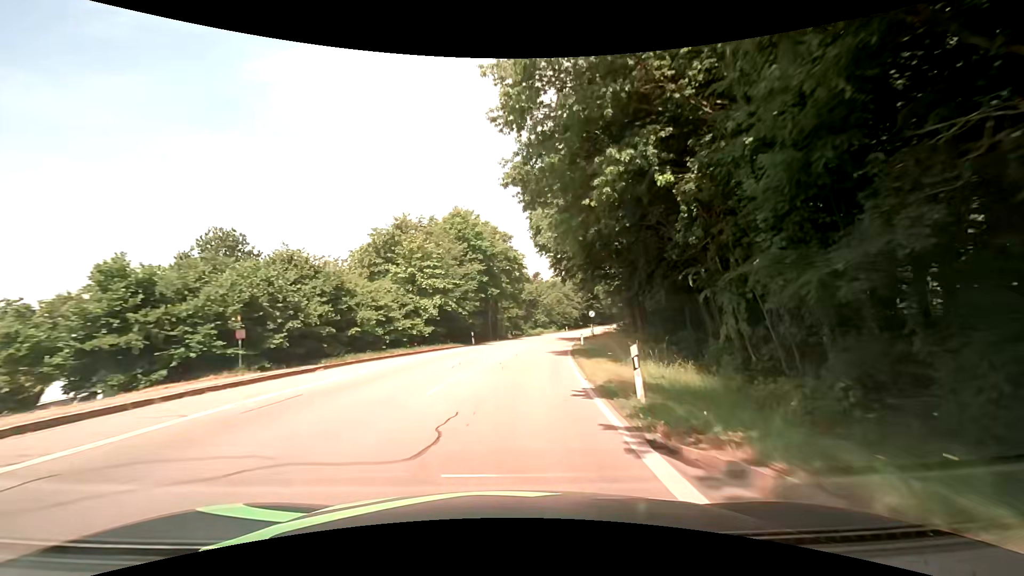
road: secondary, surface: asphalt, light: Day
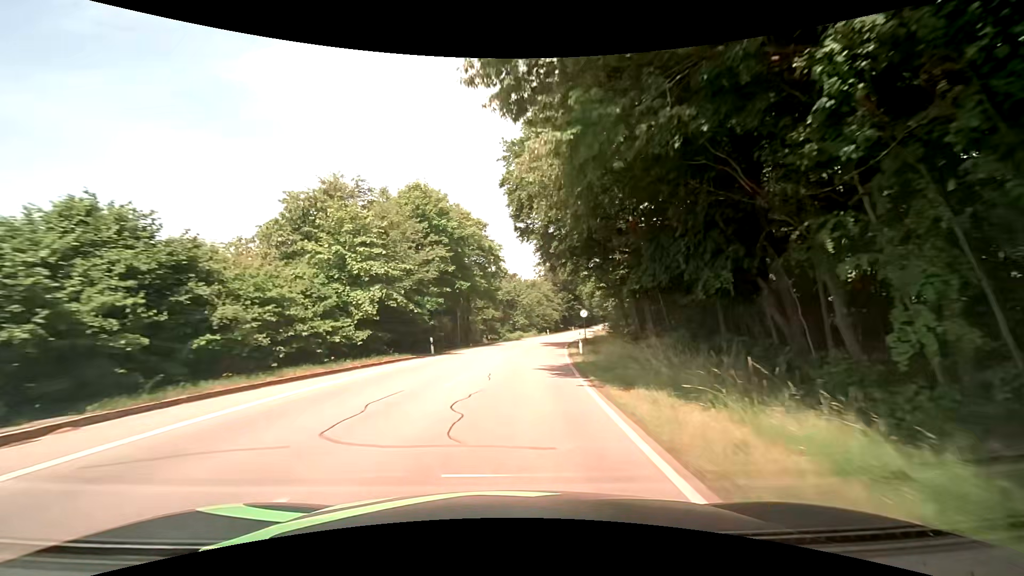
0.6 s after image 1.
(+0.2, +10.0) m; +2°
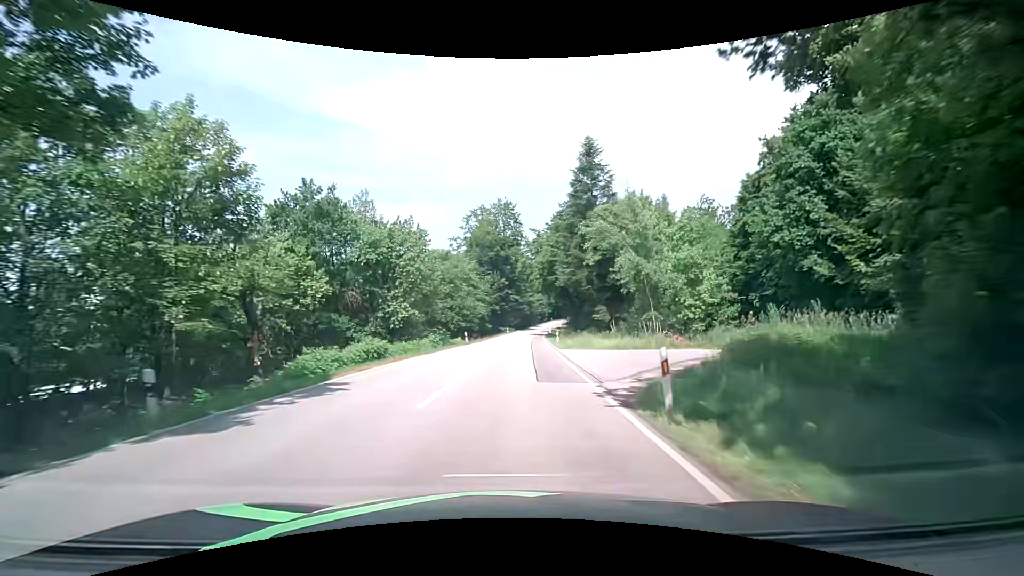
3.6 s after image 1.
(+5.0, +50.2) m; +10°
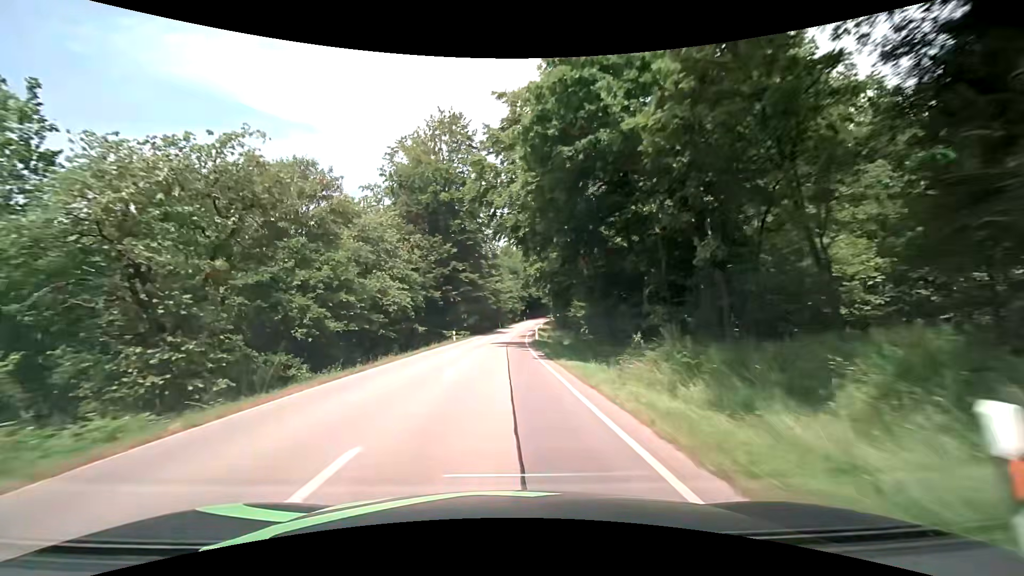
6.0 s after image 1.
(+1.8, +42.7) m; +4°
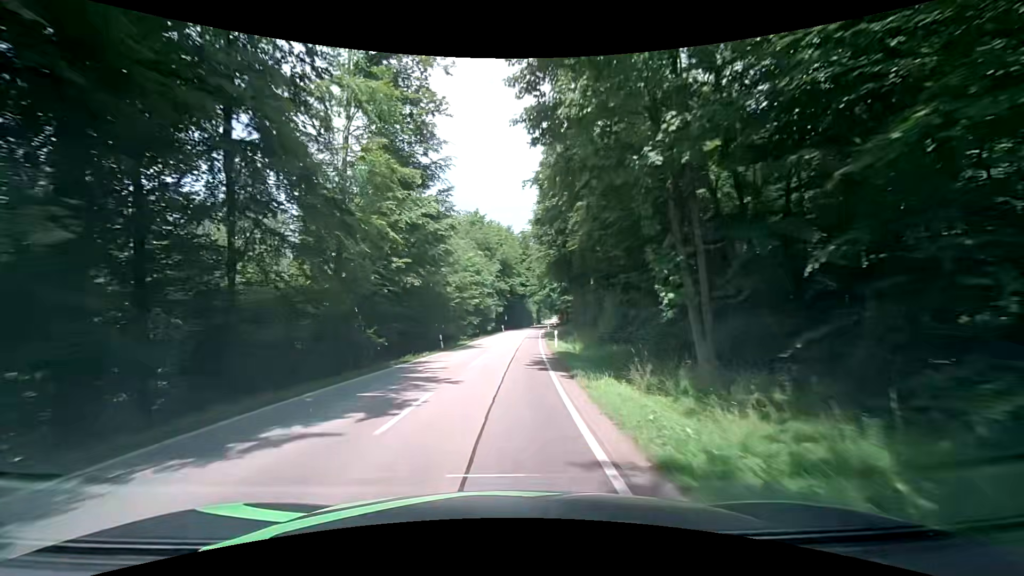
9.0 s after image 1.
(+0.8, +54.6) m; +3°
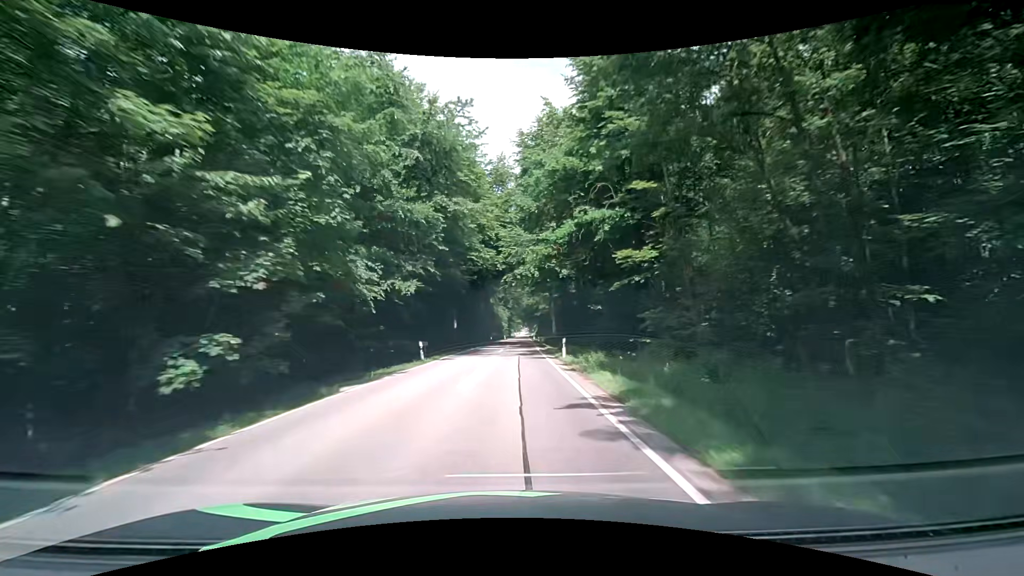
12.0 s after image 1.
(+2.0, +54.2) m; +4°
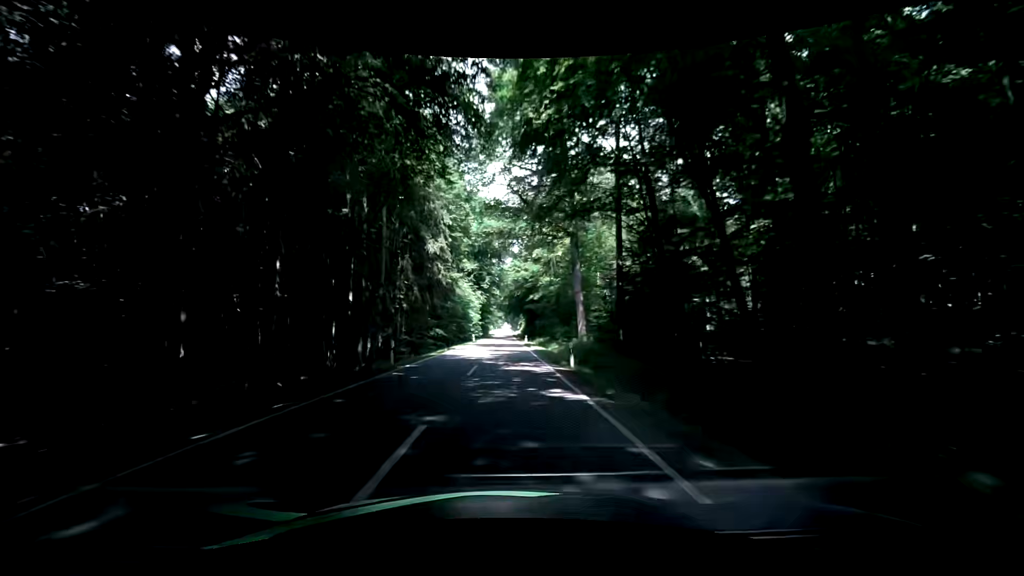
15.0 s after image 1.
(+1.7, +55.8) m; +1°
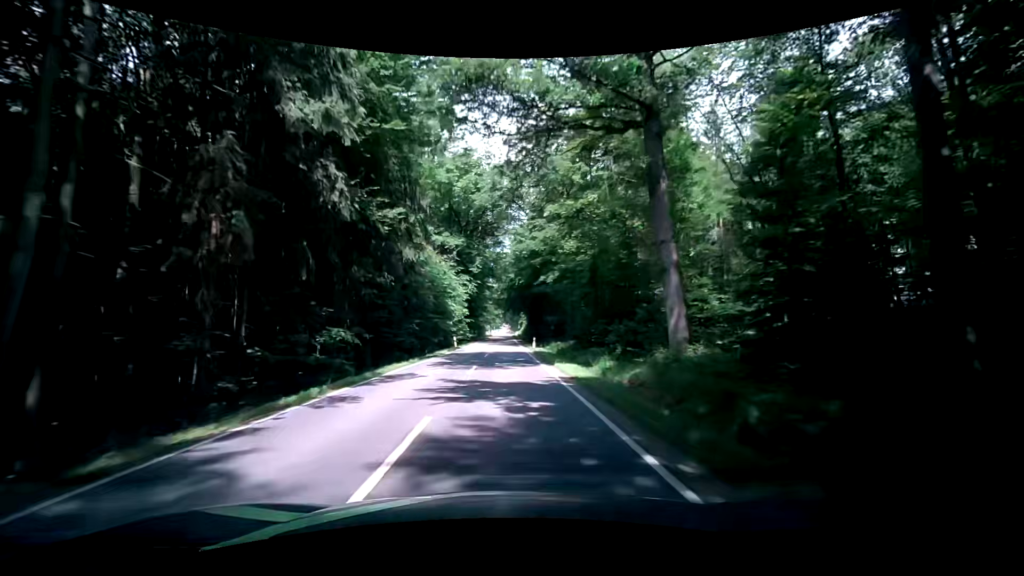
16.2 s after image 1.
(+0.8, +23.3) m; +4°
(0, +10) (0, +20) (-1, +30) (-1, +40) (-1, +50) (-2, +60) (-2, +70) (-2, +80) (-3, +90) (-3, +100) m
